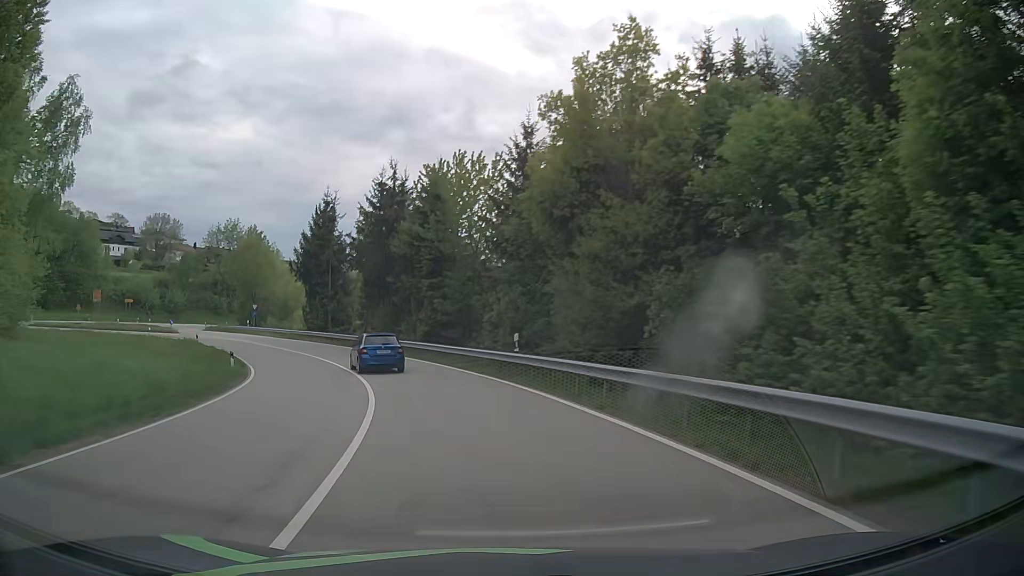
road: secondary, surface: asphalt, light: Day
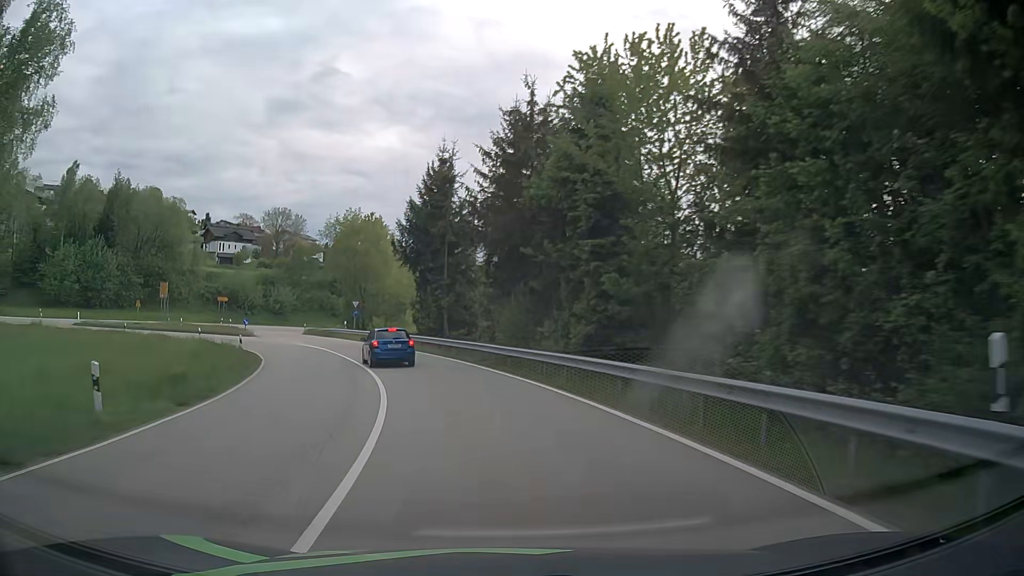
(-1.9, +17.1) m; -13°
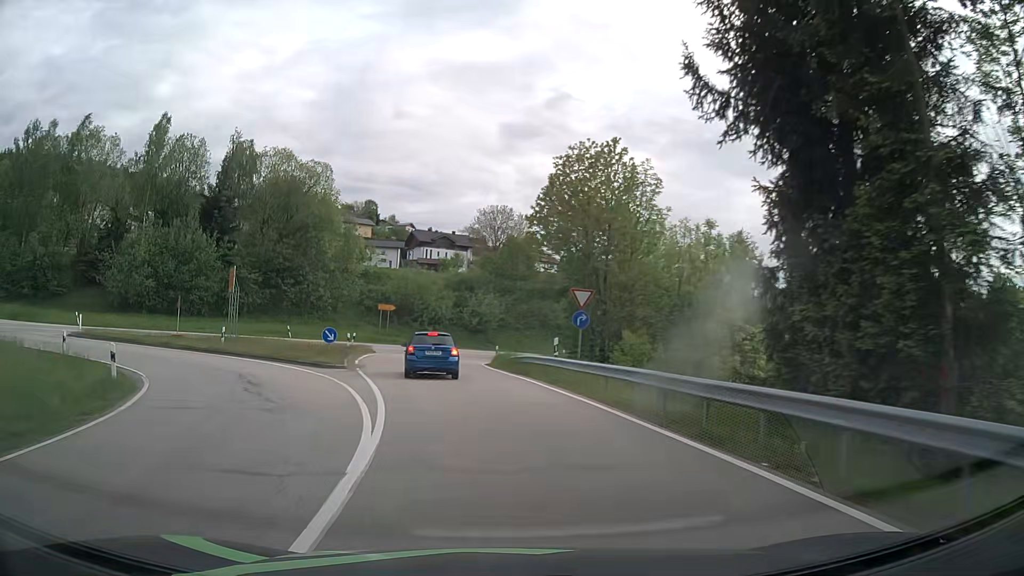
(-5.8, +31.6) m; -20°
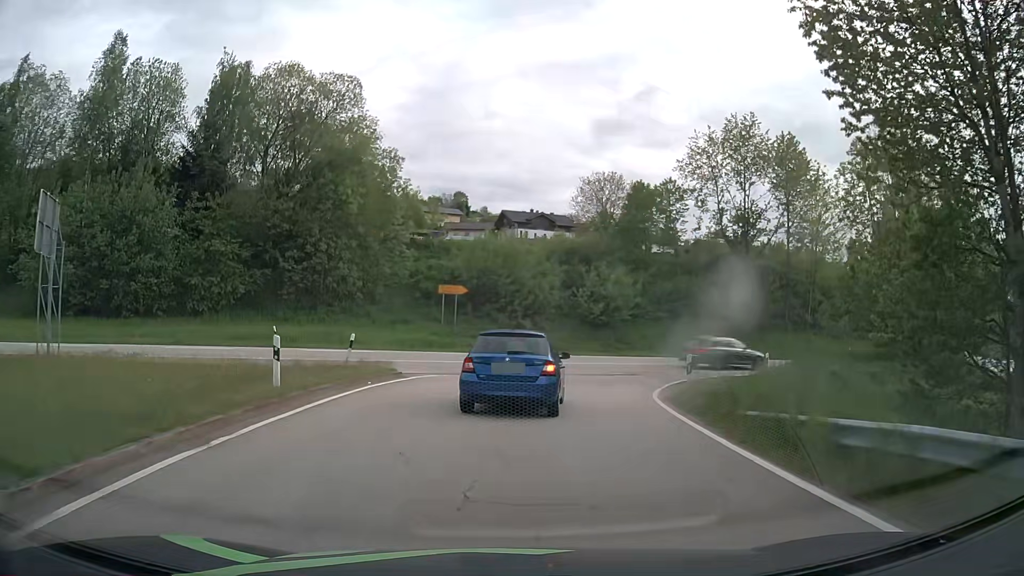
(-2.3, +23.8) m; -9°
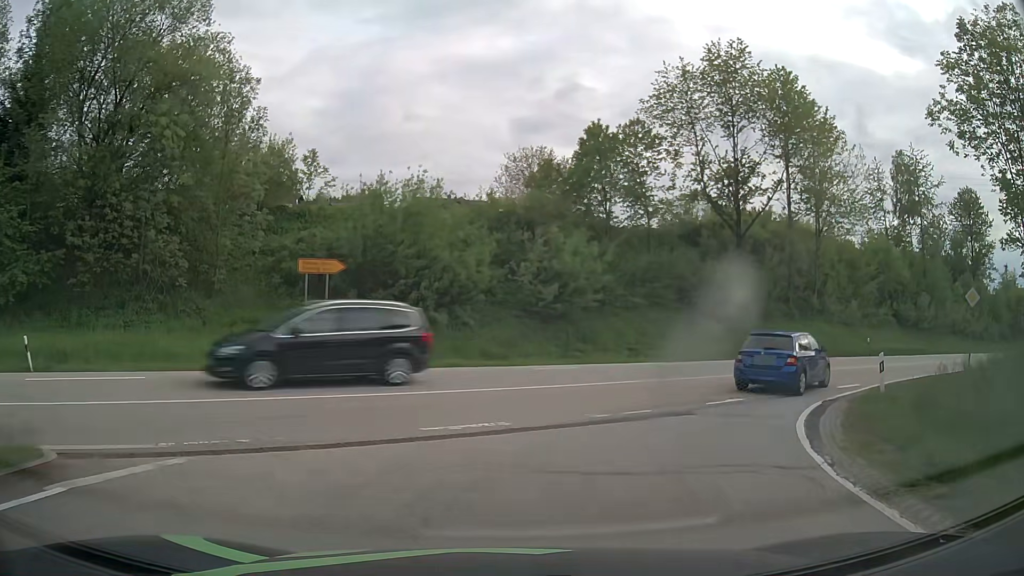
(+0.4, +14.1) m; +7°
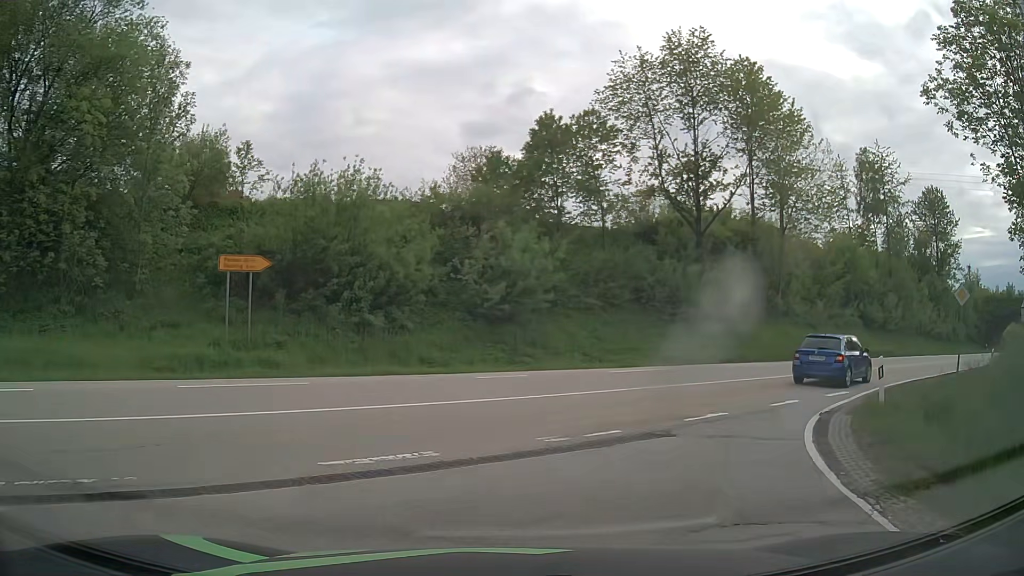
(+0.1, +2.5) m; +4°
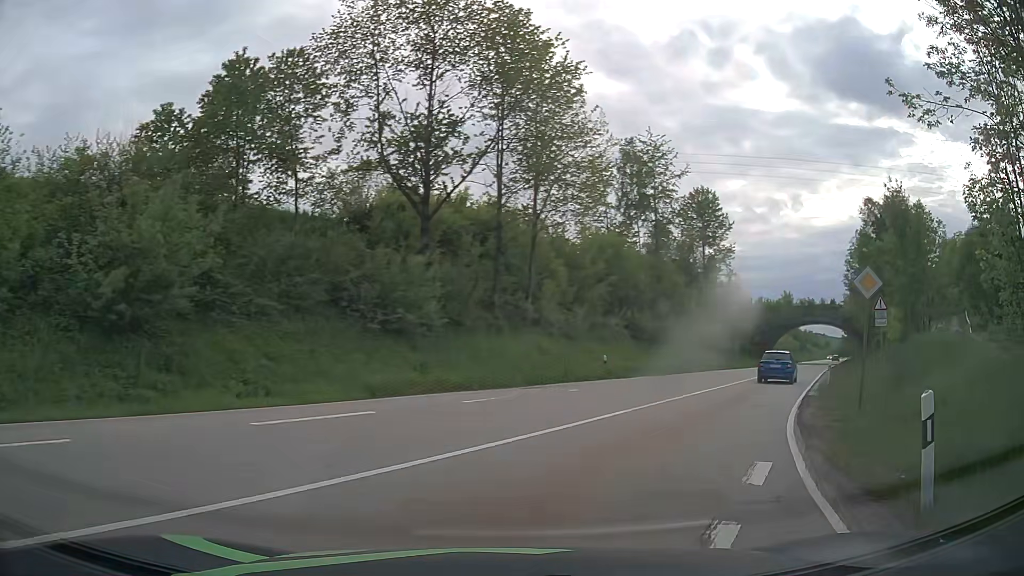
(+1.8, +10.0) m; +22°
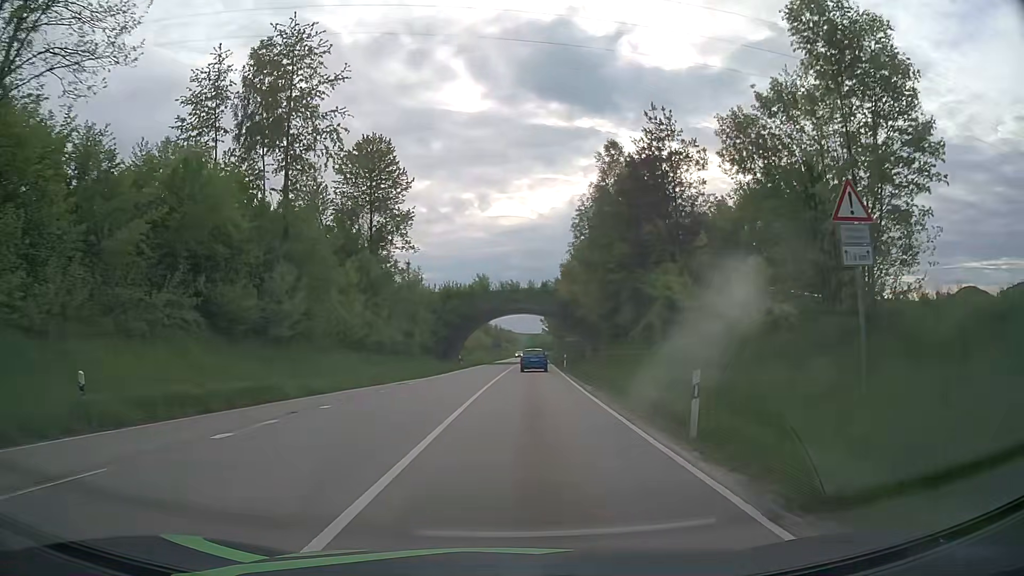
(+6.9, +20.8) m; +28°
(0, +10) (0, +20) (+1, +30) (+1, +40) (+1, +50) (+2, +60) (+2, +70) (+3, +80) (+3, +90) (+3, +100) m
